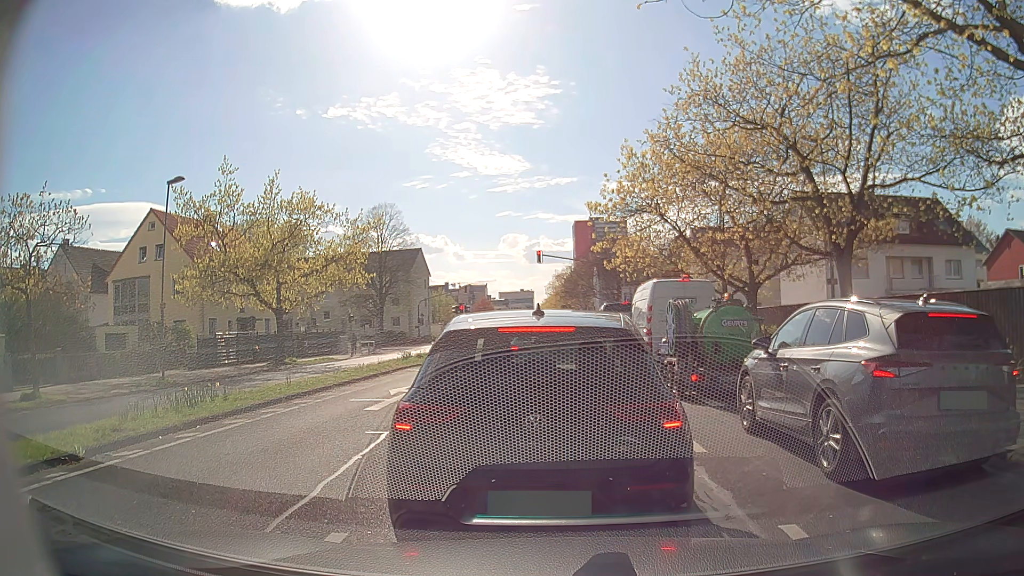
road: secondary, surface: asphalt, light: Day
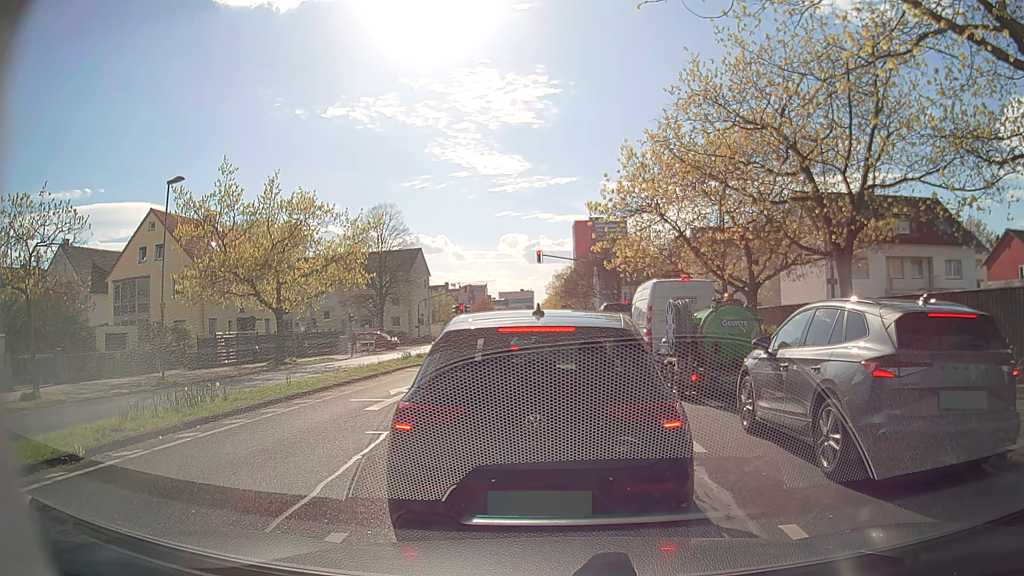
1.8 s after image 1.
(0.0, 0.0) m; 0°
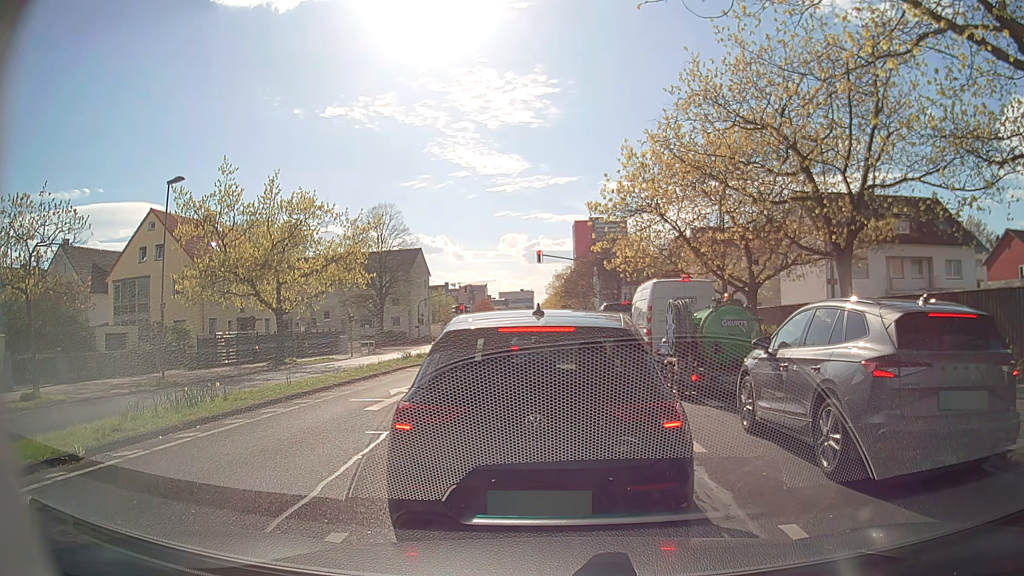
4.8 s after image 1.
(0.0, 0.0) m; 0°
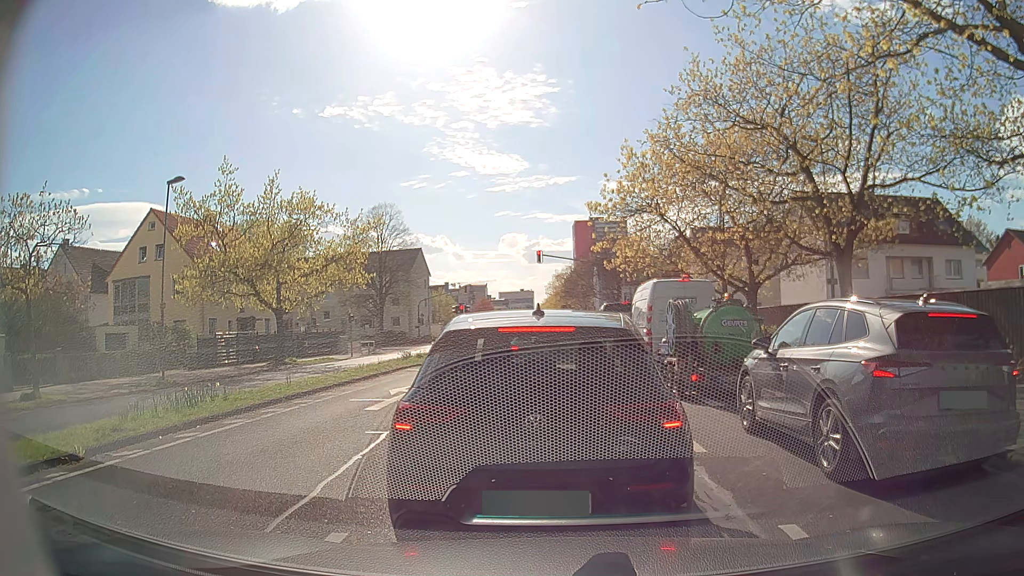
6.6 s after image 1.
(0.0, 0.0) m; 0°
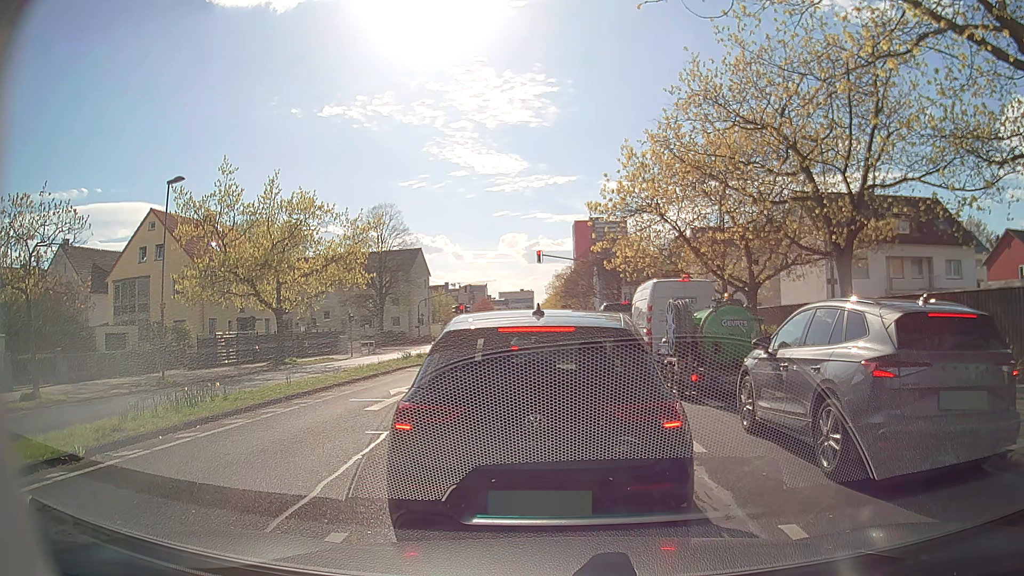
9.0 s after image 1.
(0.0, 0.0) m; 0°
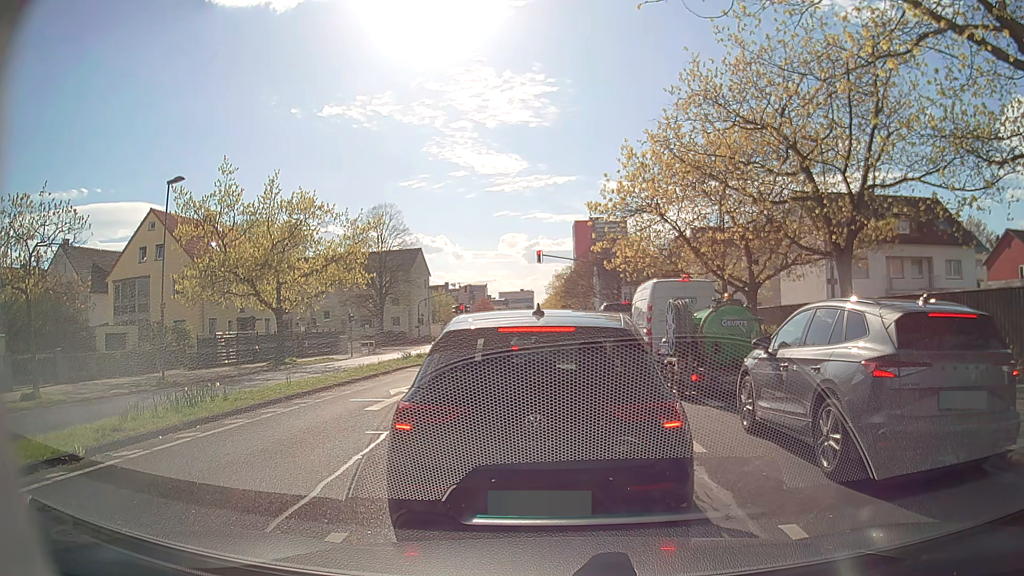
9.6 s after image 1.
(0.0, 0.0) m; 0°
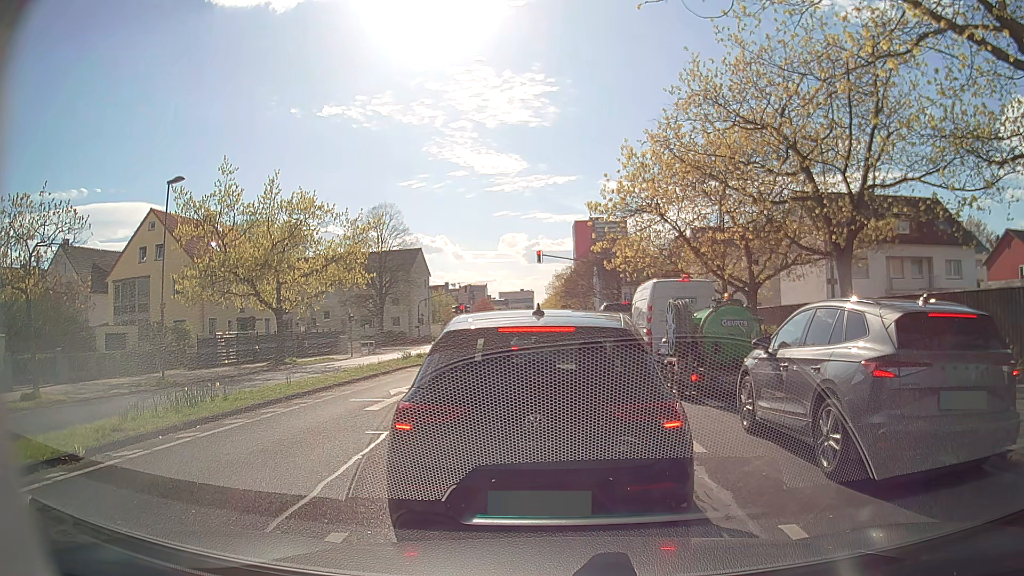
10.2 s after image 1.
(0.0, 0.0) m; 0°
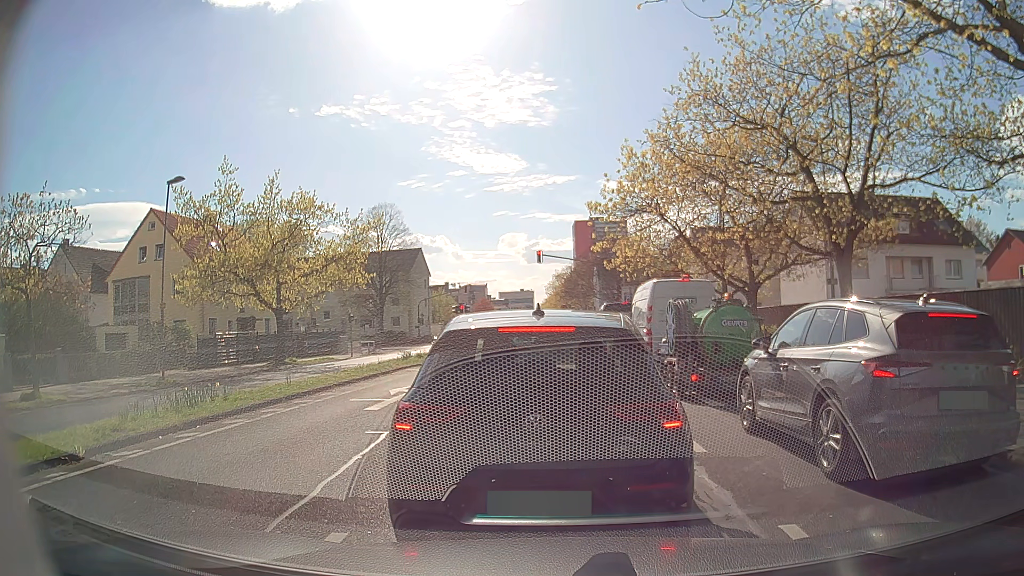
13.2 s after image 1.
(0.0, 0.0) m; 0°
